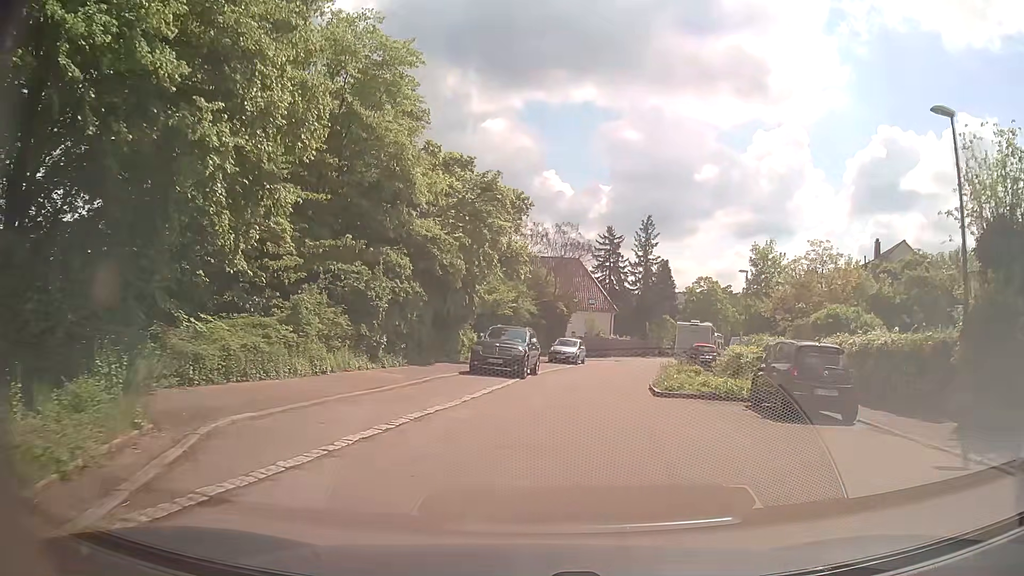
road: residential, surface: asphalt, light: Day
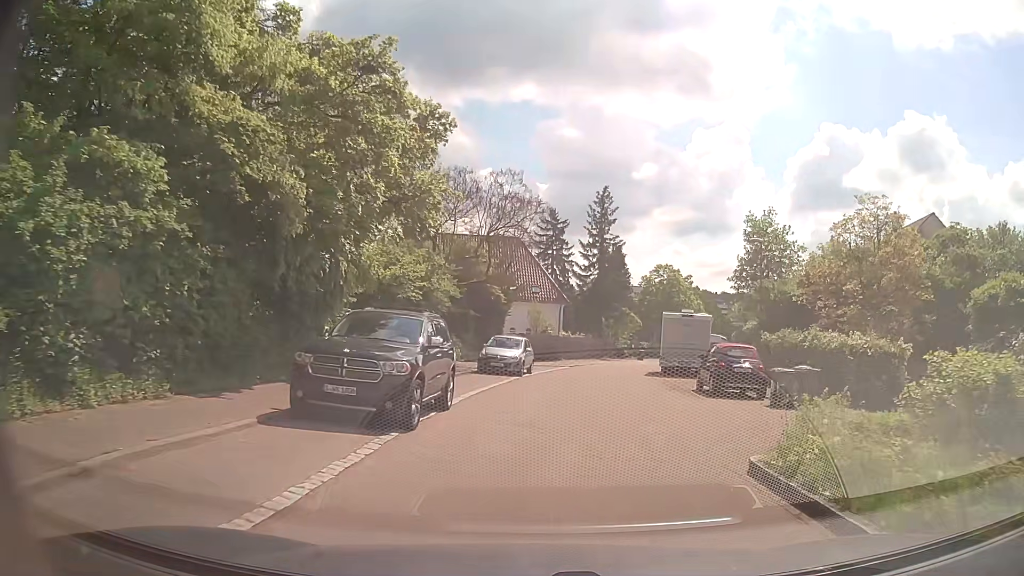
(+0.4, +13.2) m; +5°
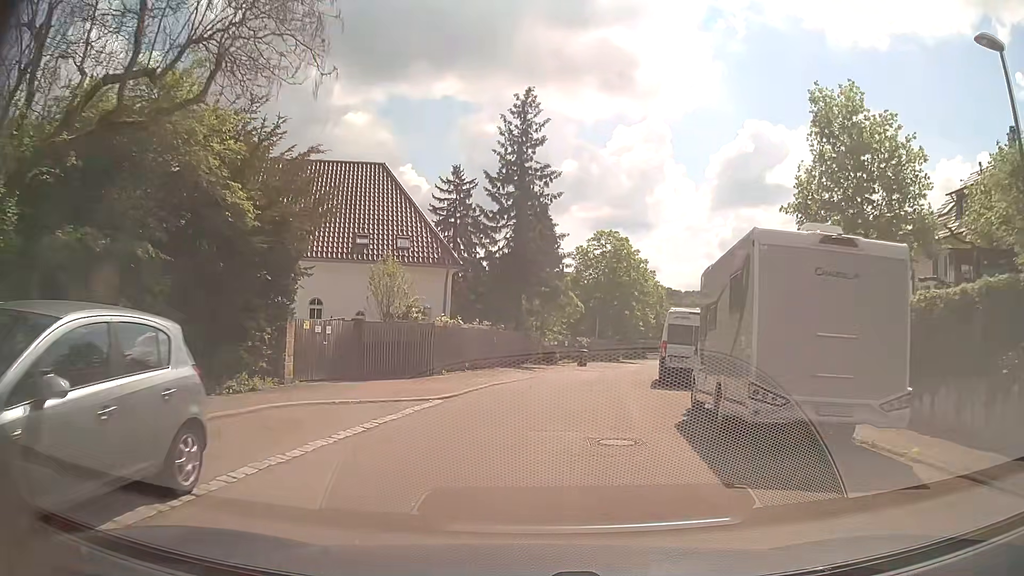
(+2.3, +22.6) m; +8°
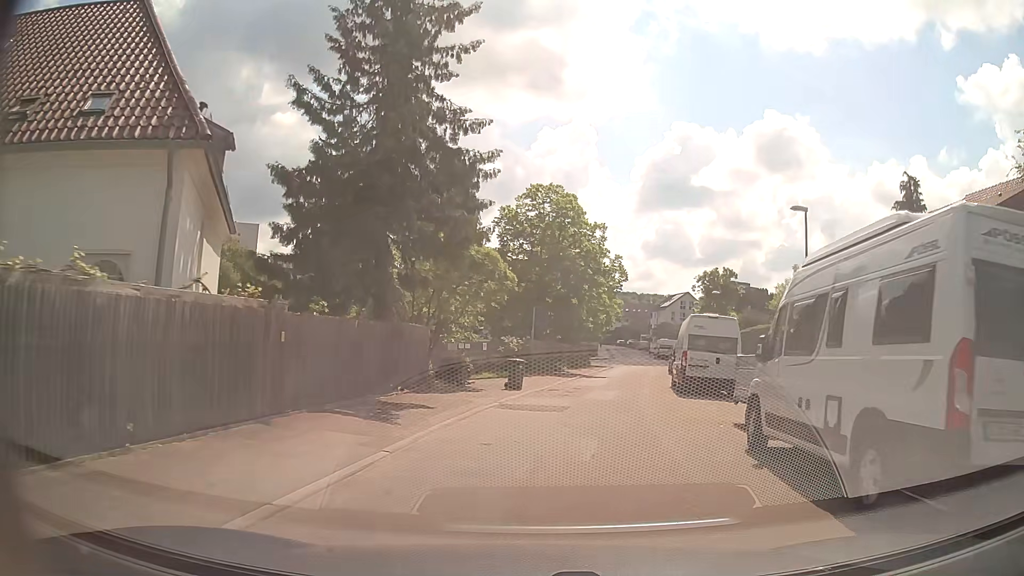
(+0.8, +18.1) m; +6°
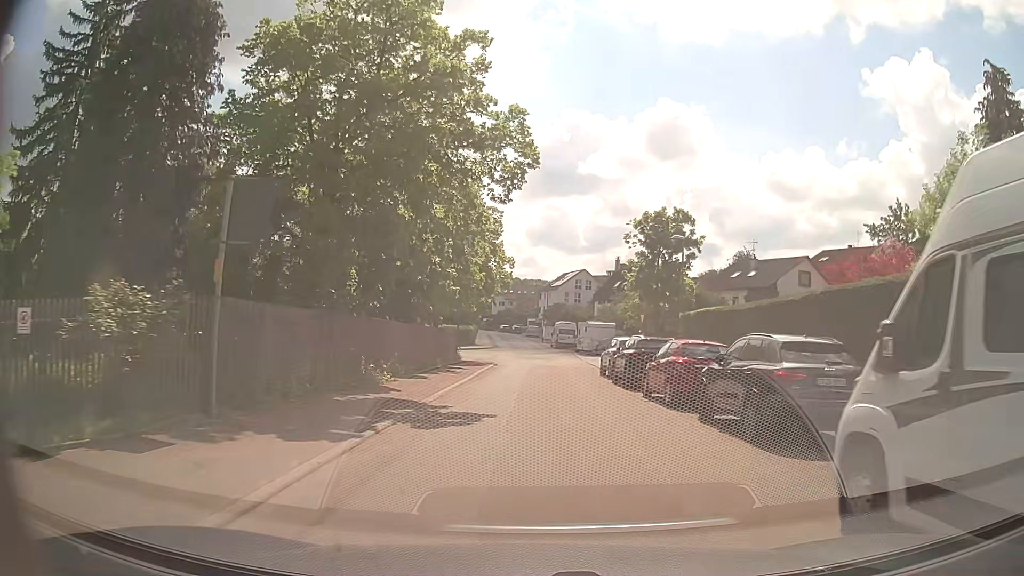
(+2.6, +23.3) m; +11°
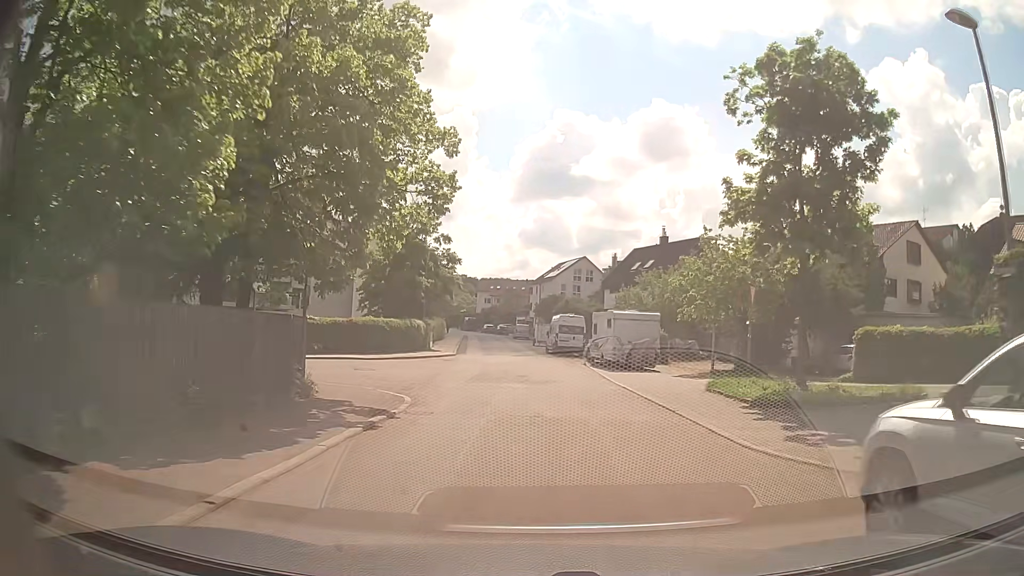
(+0.4, +23.9) m; +1°
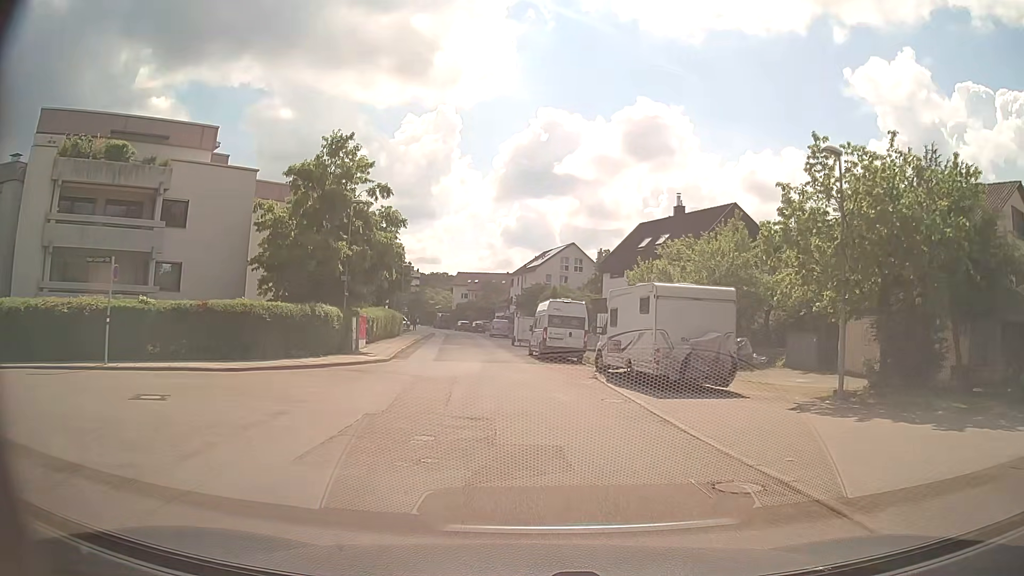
(+0.3, +14.5) m; +1°
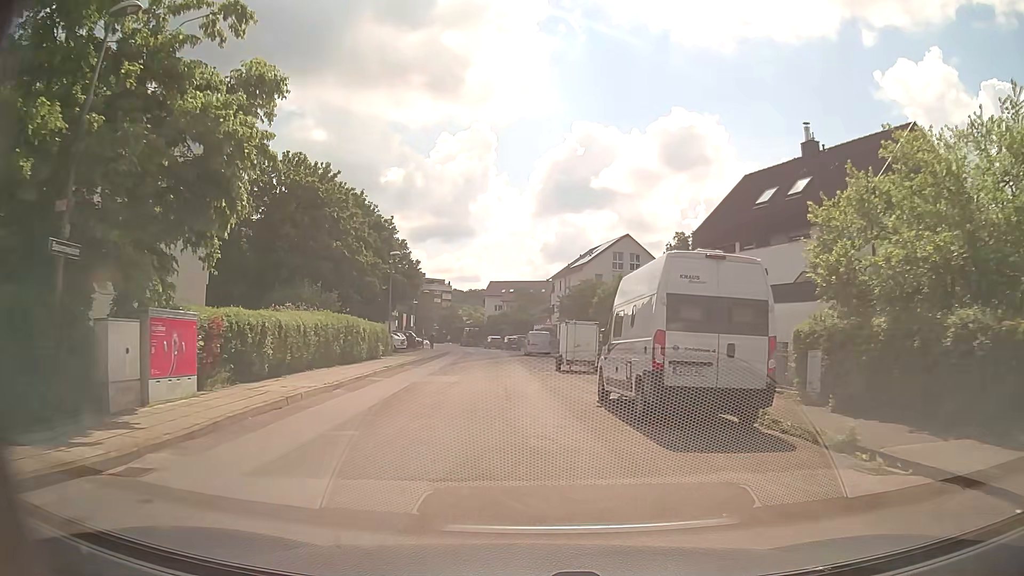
(-0.4, +20.2) m; -3°
